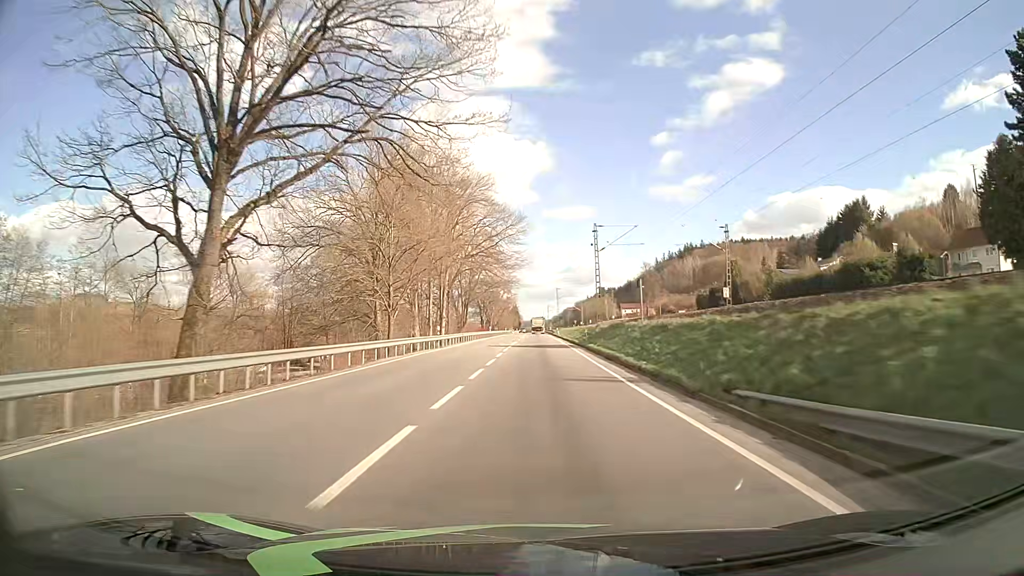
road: primary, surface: asphalt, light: Day
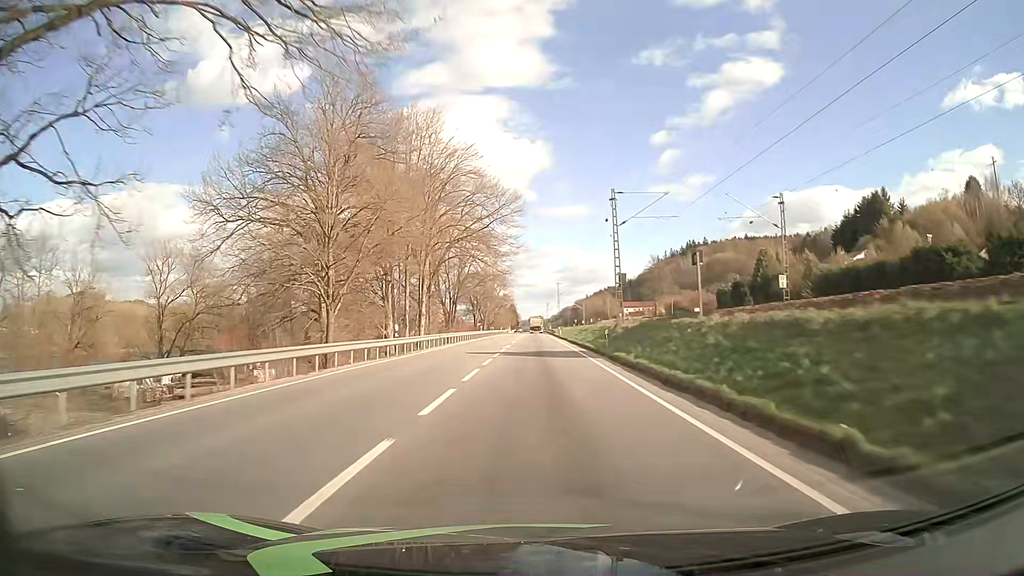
(-0.1, +13.7) m; 0°
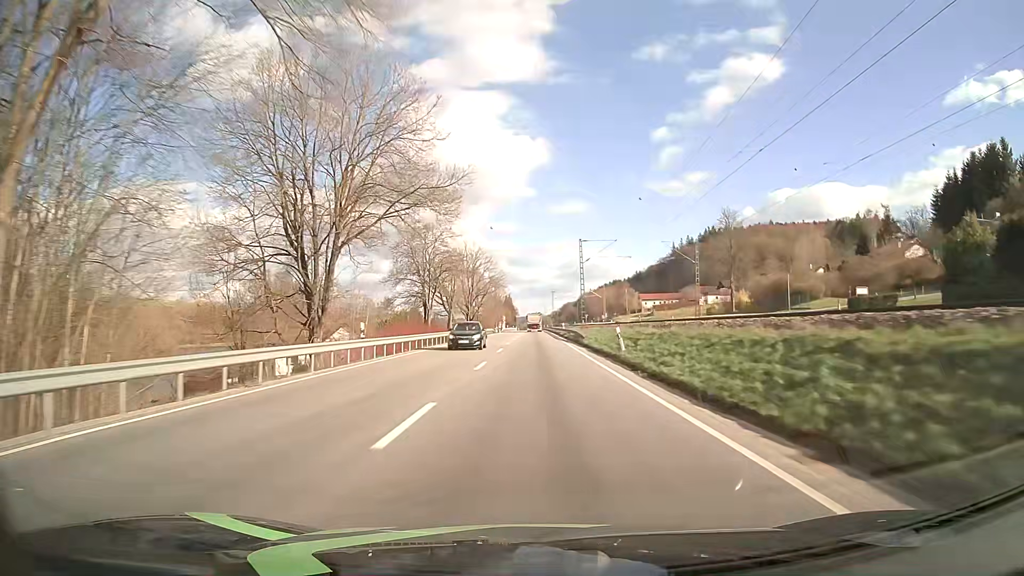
(0.0, +59.0) m; 0°
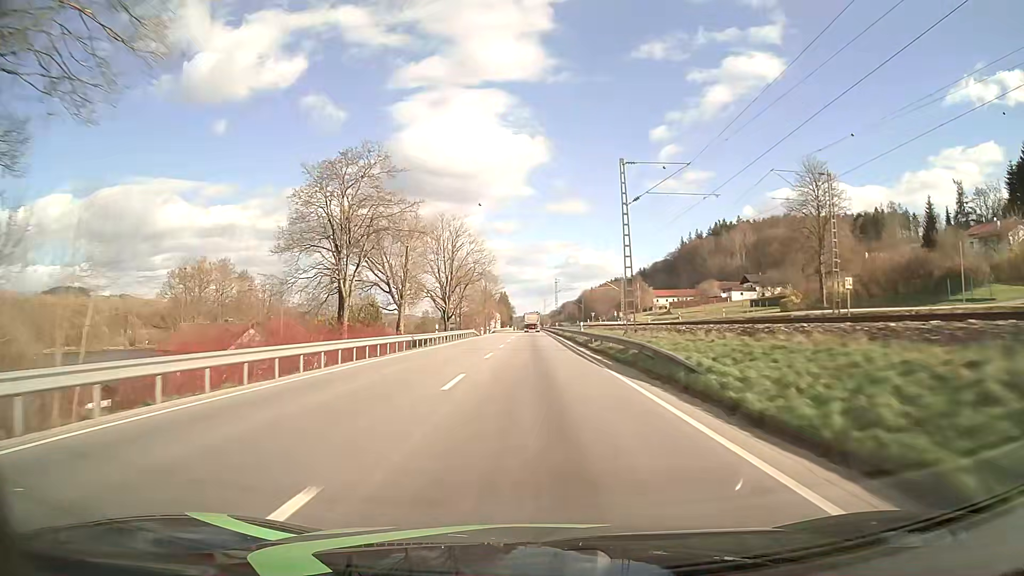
(0.0, +30.8) m; 0°
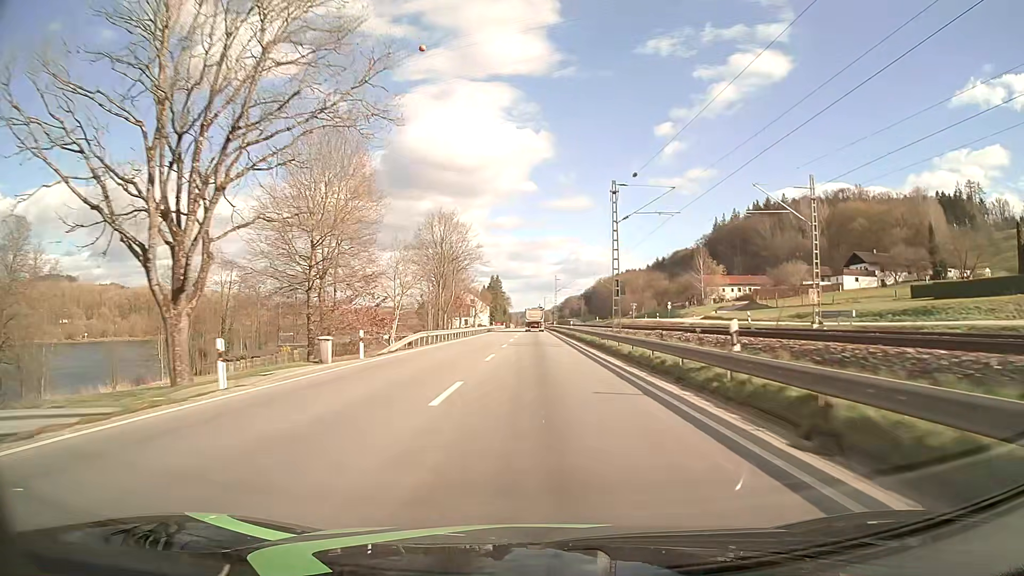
(-0.1, +76.4) m; 0°
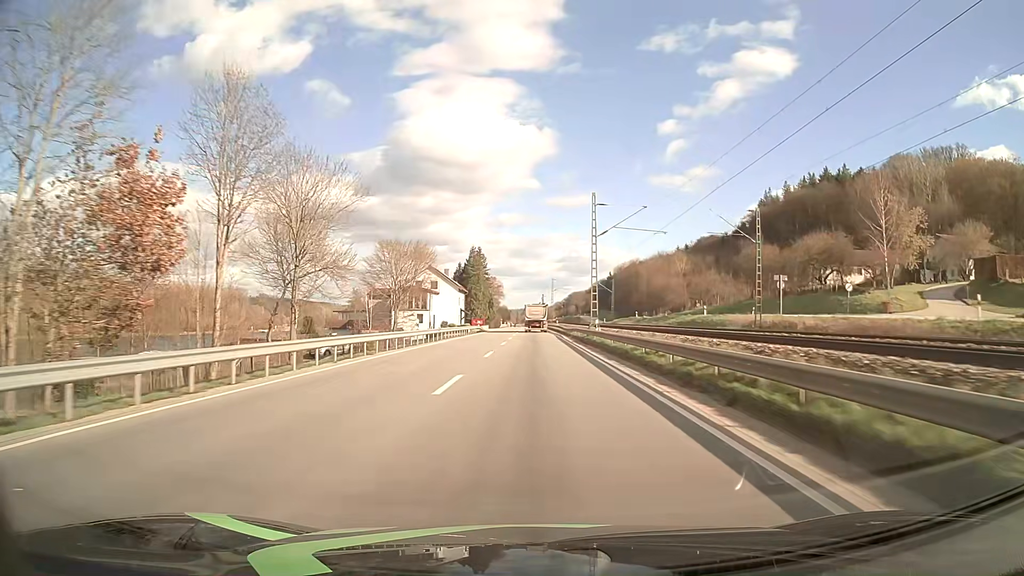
(+0.2, +72.0) m; 0°
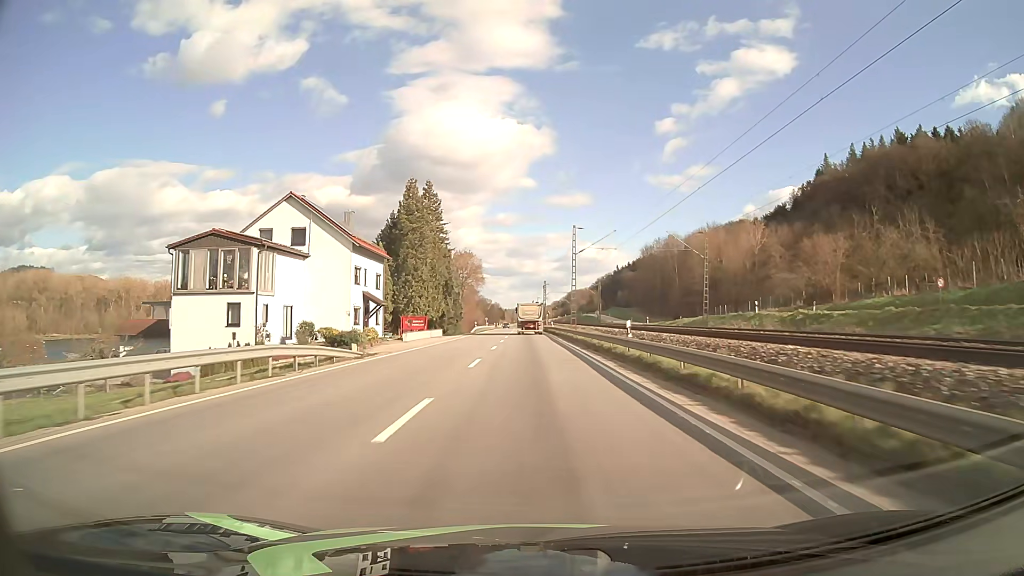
(0.0, +65.8) m; 0°
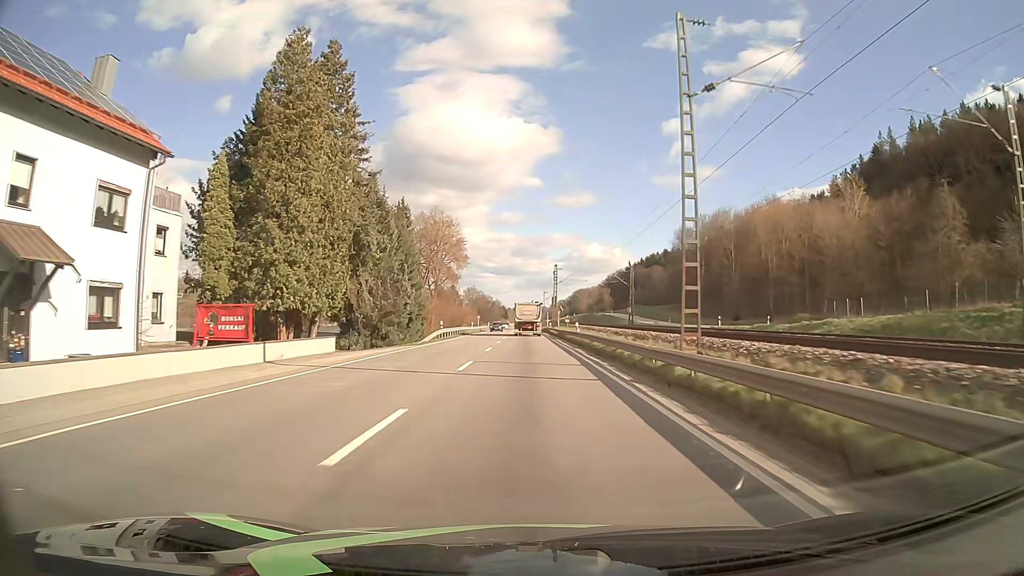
(-0.2, +38.2) m; 0°
(0, +10) (0, +20) (0, +30) (0, +40) (0, +50) (0, +60) (0, +70) (-1, +80) (-1, +90) (-1, +100) m
